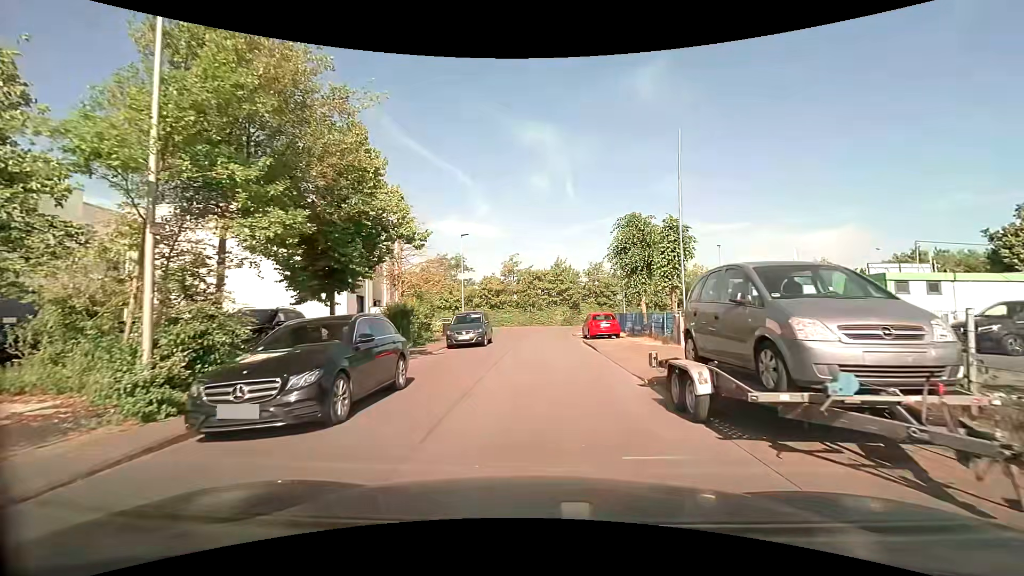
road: unclassified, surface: asphalt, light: Day
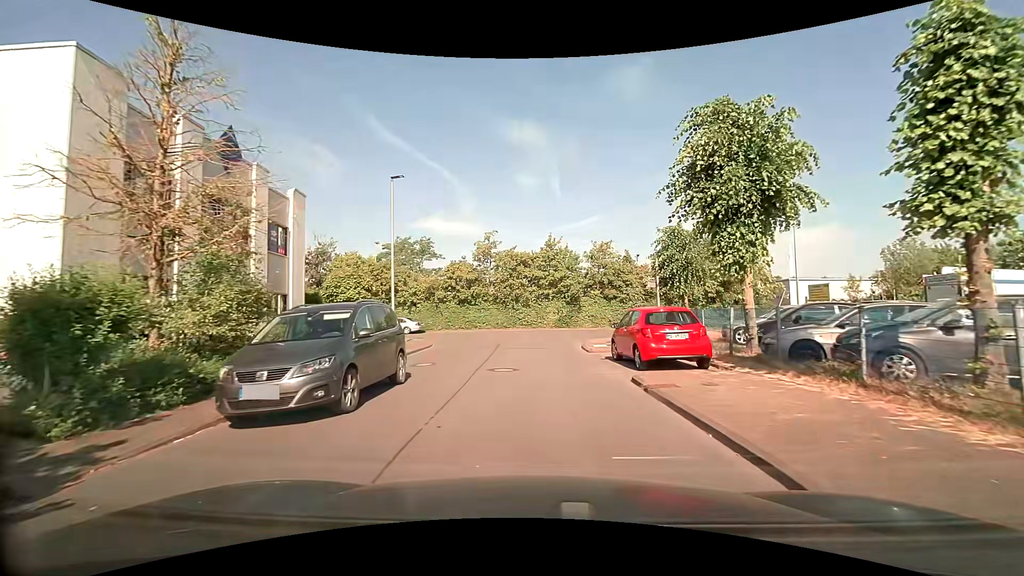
(+0.2, +16.0) m; +1°
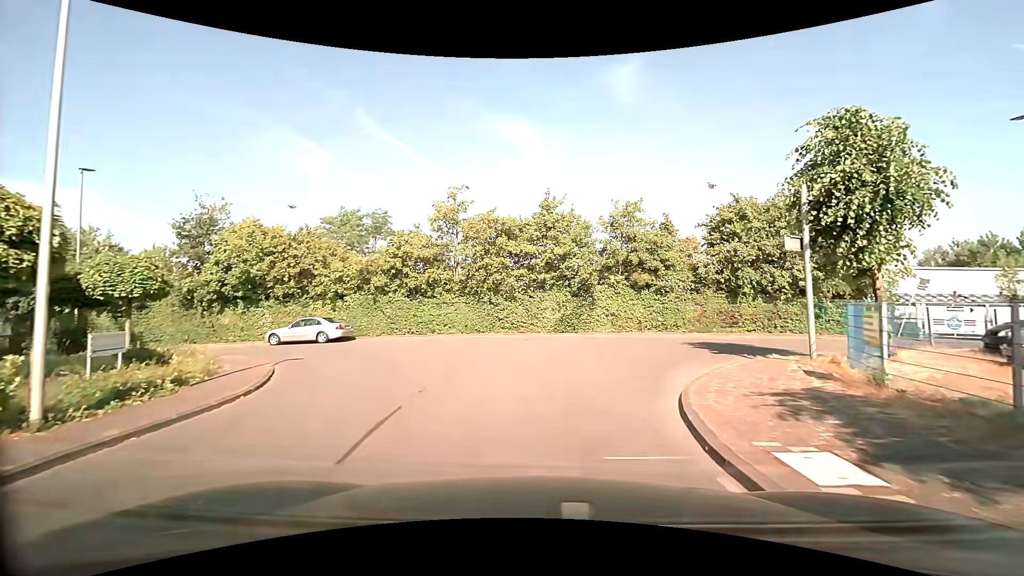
(+0.1, +15.4) m; +2°
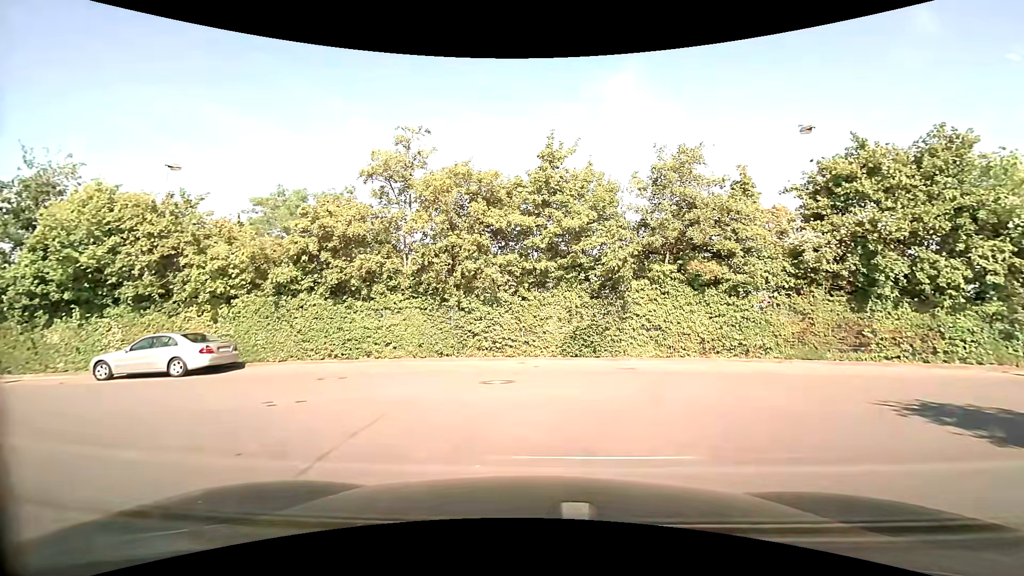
(0.0, +10.6) m; 0°
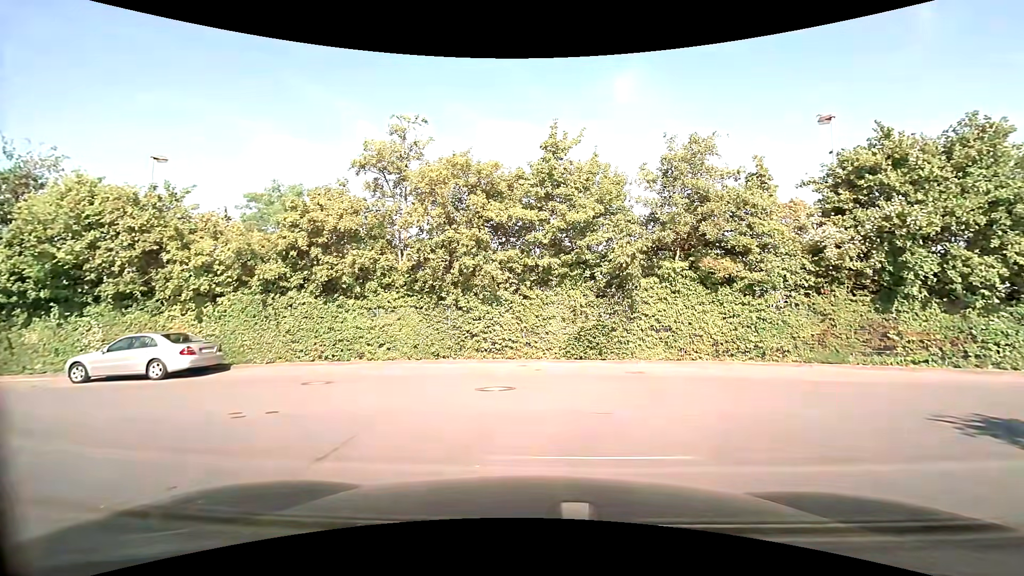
(0.0, +1.0) m; +2°
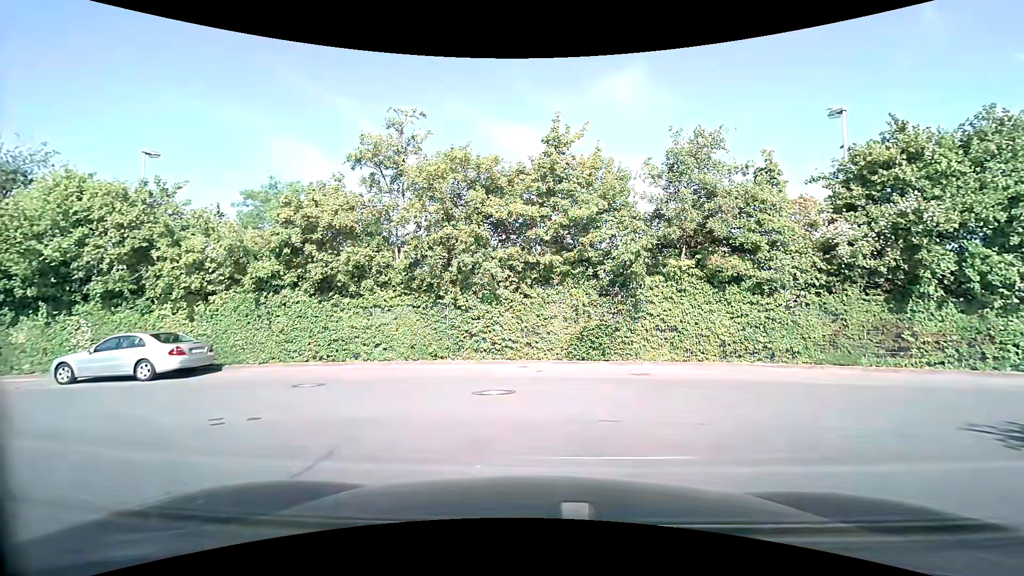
(0.0, +0.5) m; 0°
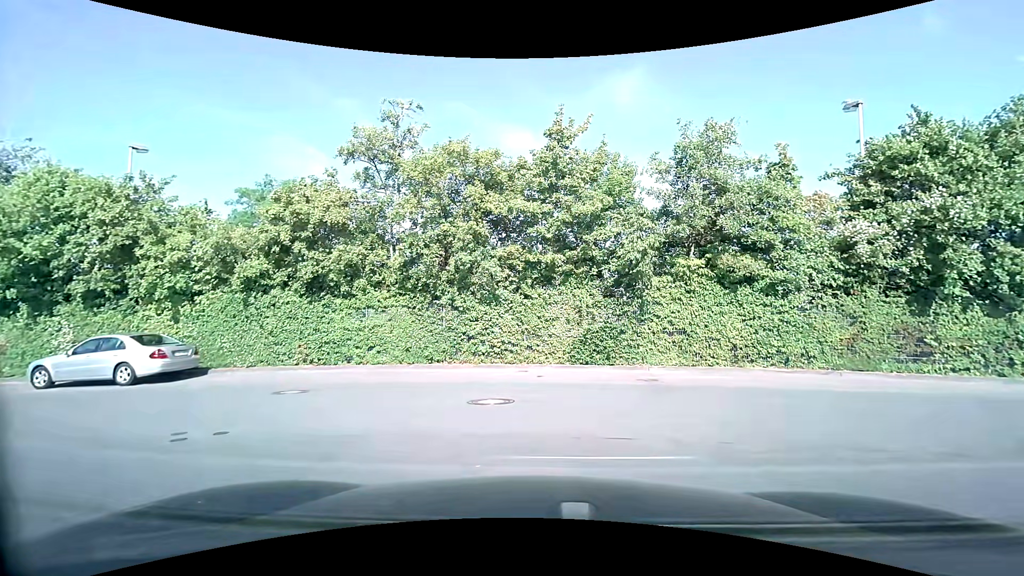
(0.0, +0.8) m; 0°
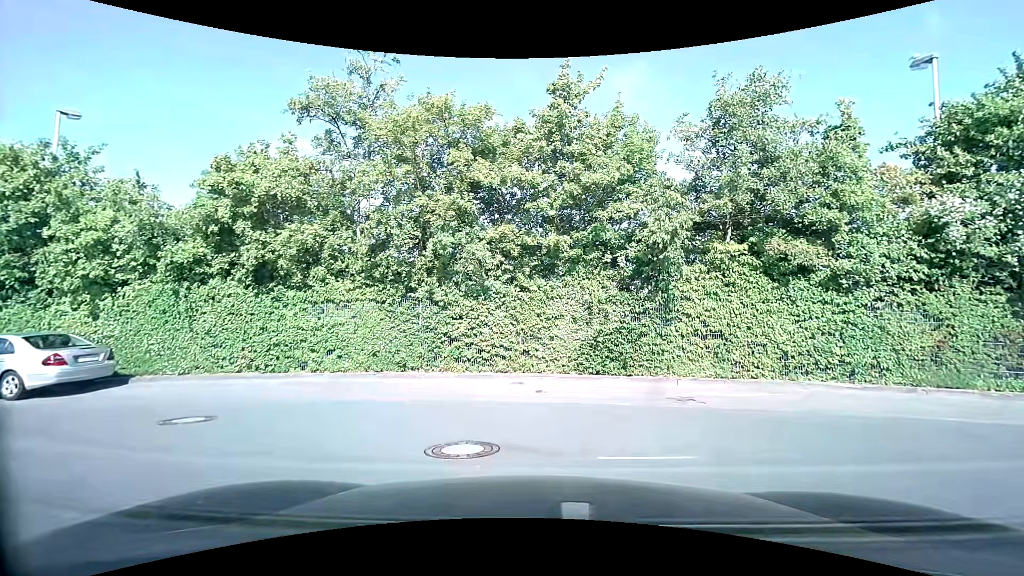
(0.0, +3.1) m; 0°
